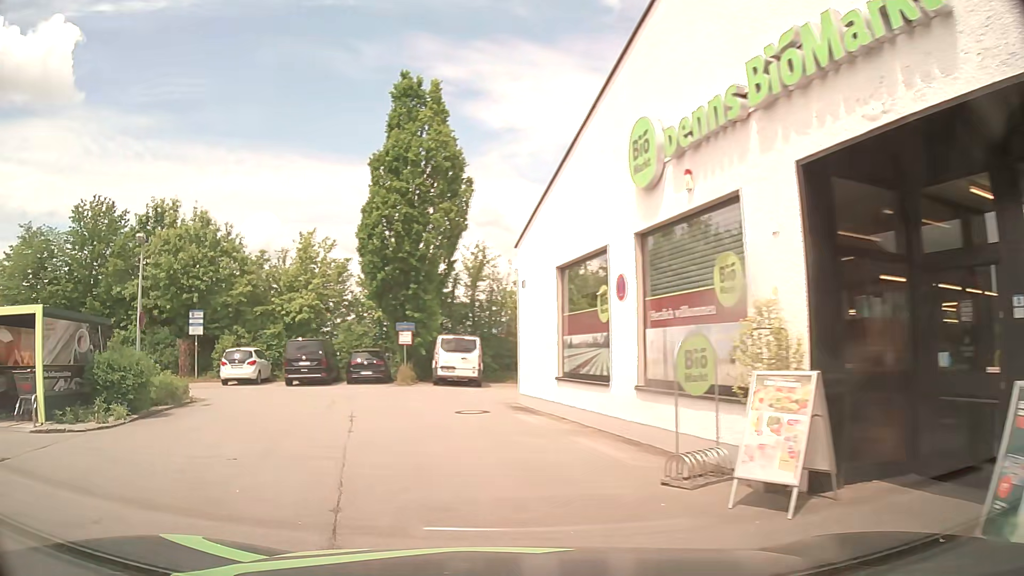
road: residential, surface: asphalt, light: Day
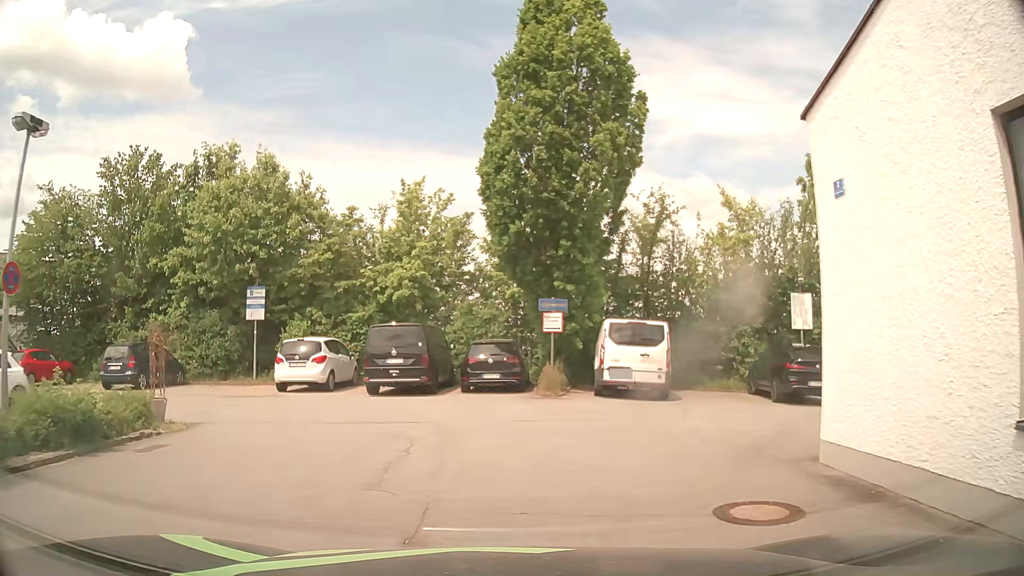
(-1.4, +9.5) m; -11°
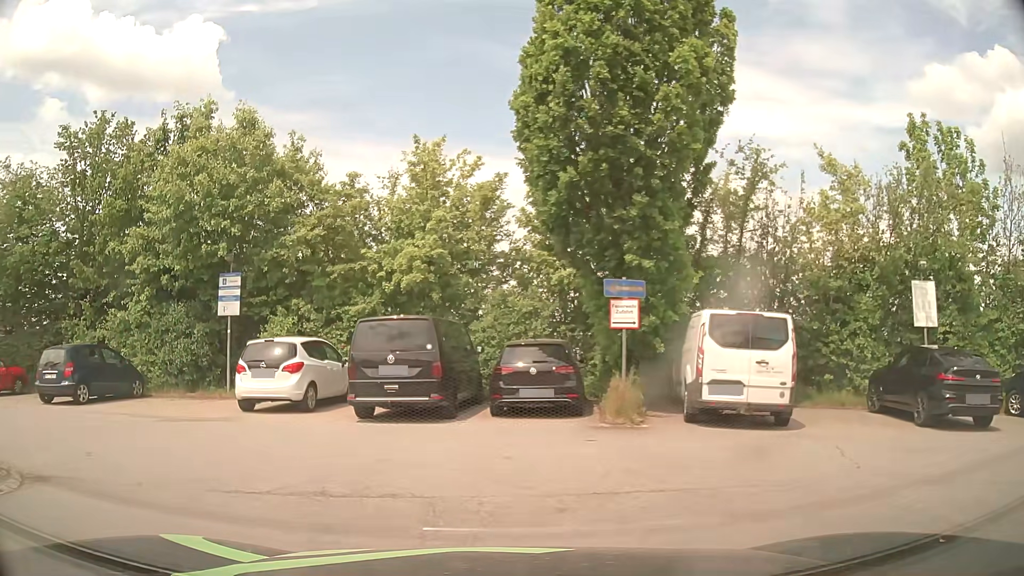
(-0.1, +5.6) m; -3°
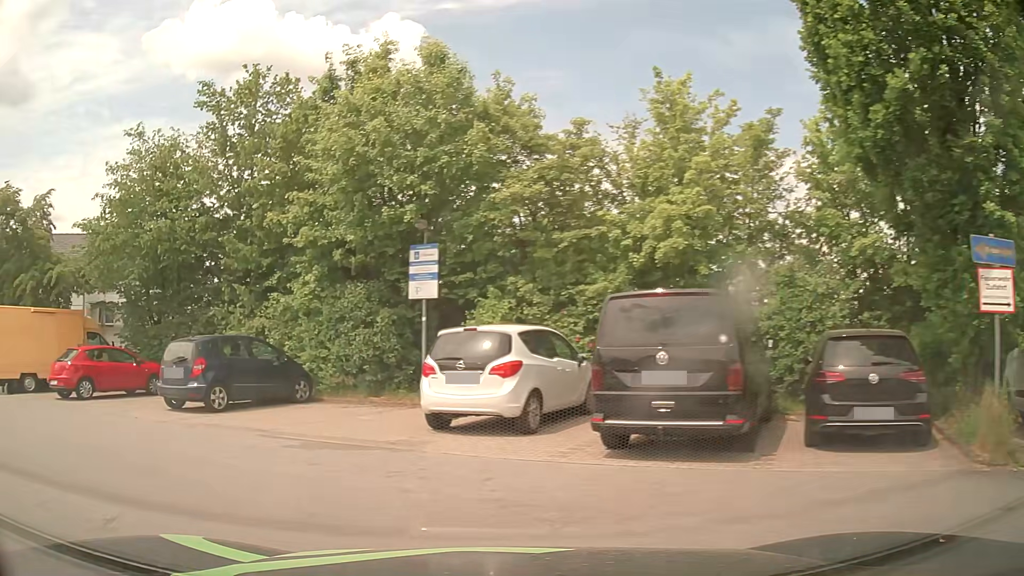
(-0.6, +4.5) m; -19°
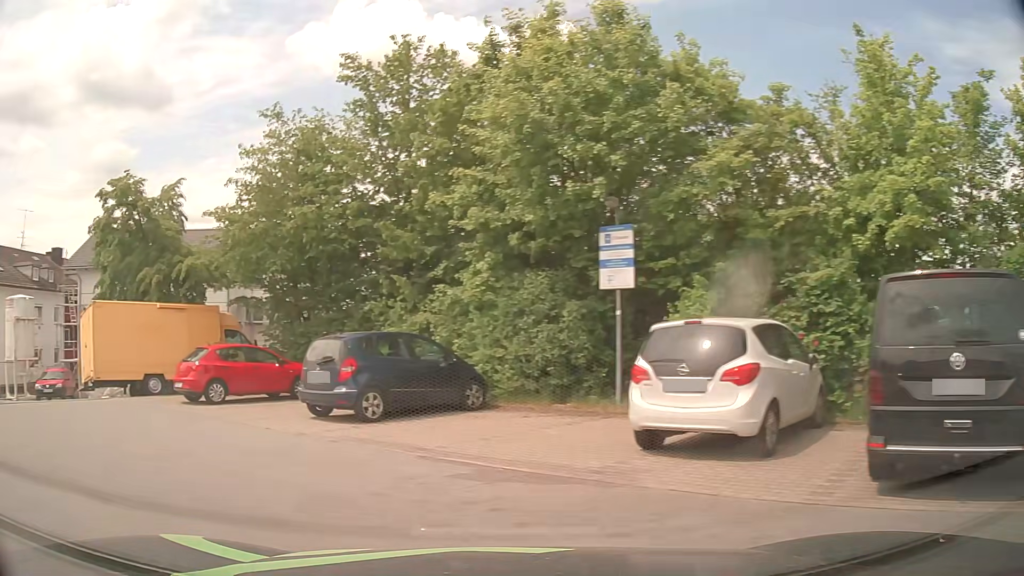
(-0.2, +2.2) m; -12°
